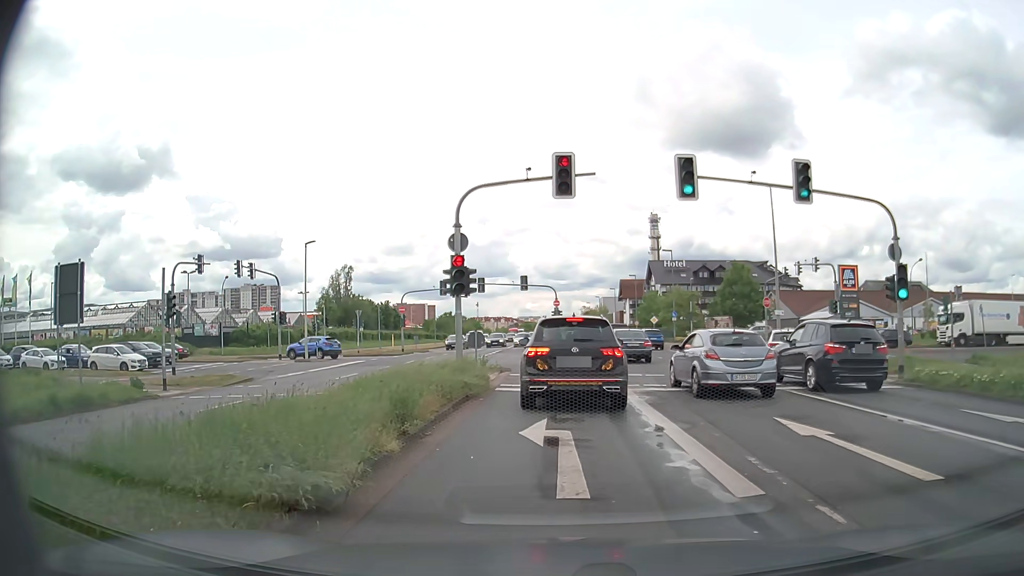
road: primary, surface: asphalt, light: Day
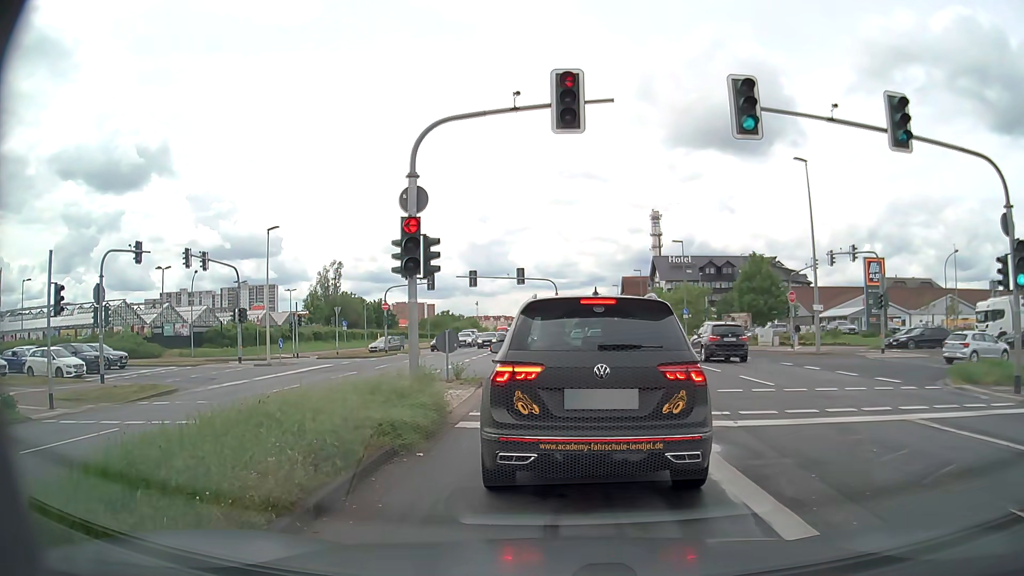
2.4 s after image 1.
(0.0, +6.0) m; 0°
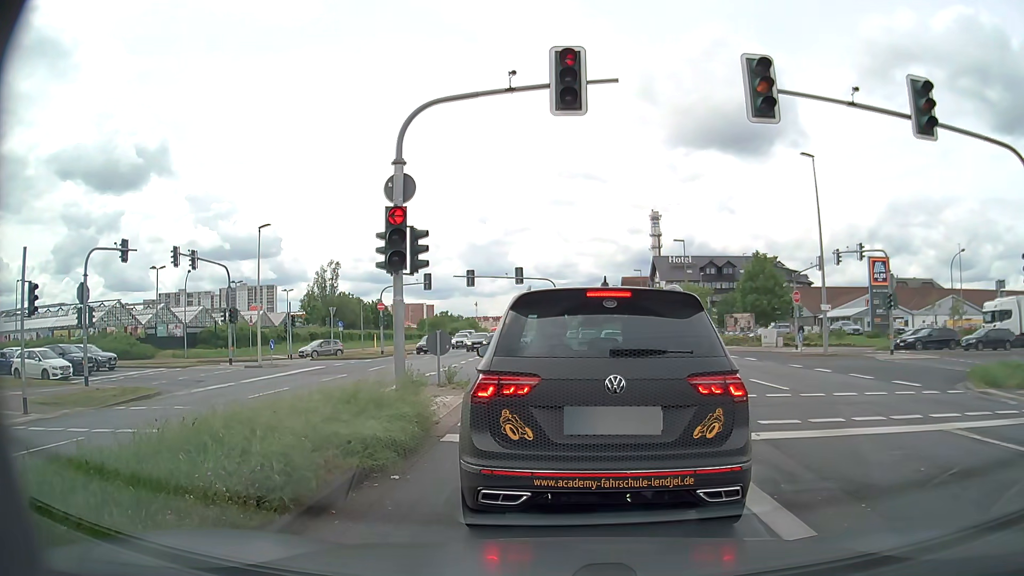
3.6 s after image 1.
(0.0, +1.0) m; 0°
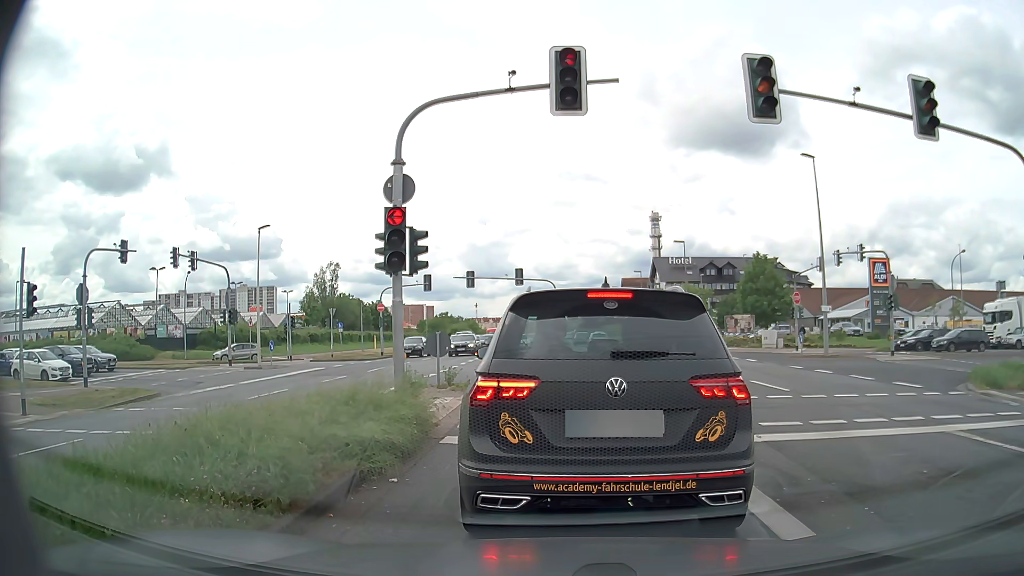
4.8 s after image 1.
(0.0, +0.1) m; 0°
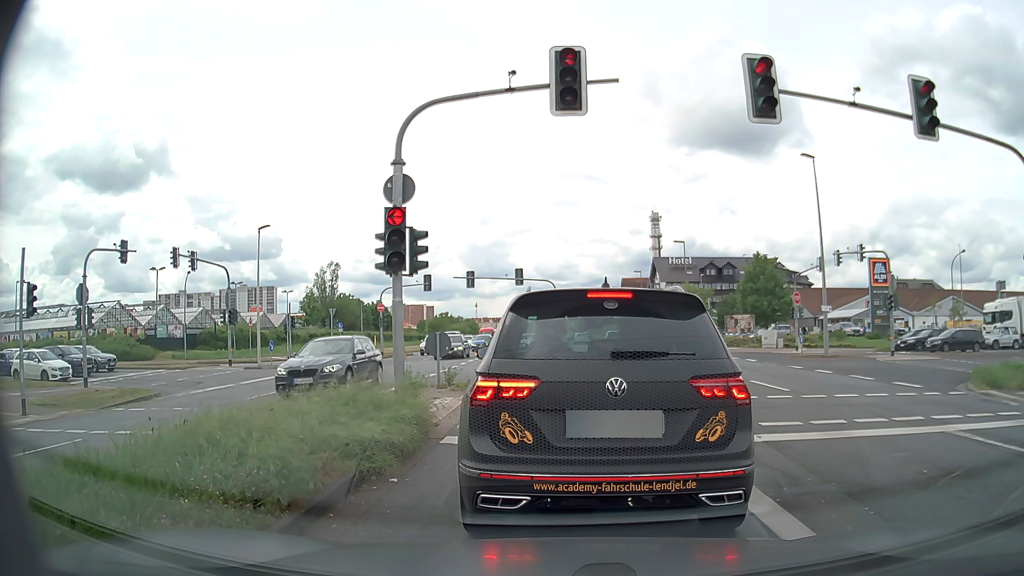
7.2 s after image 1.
(0.0, 0.0) m; 0°
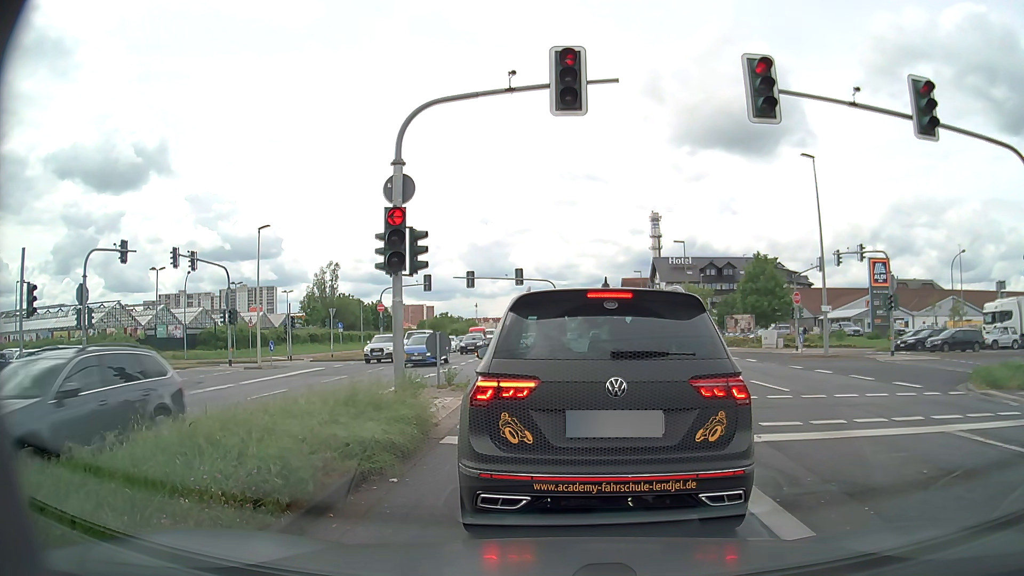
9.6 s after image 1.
(0.0, 0.0) m; 0°
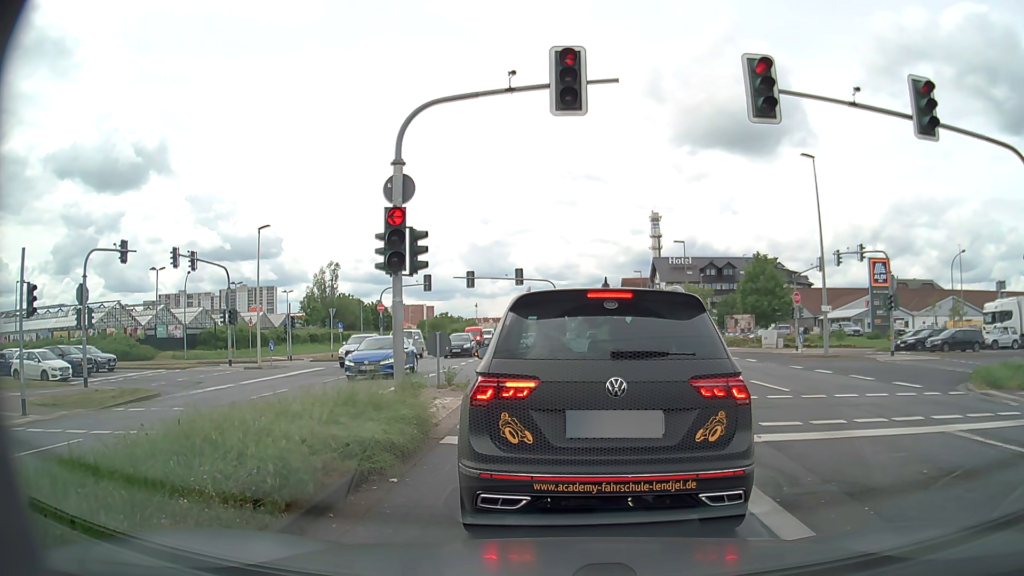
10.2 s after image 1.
(0.0, 0.0) m; 0°
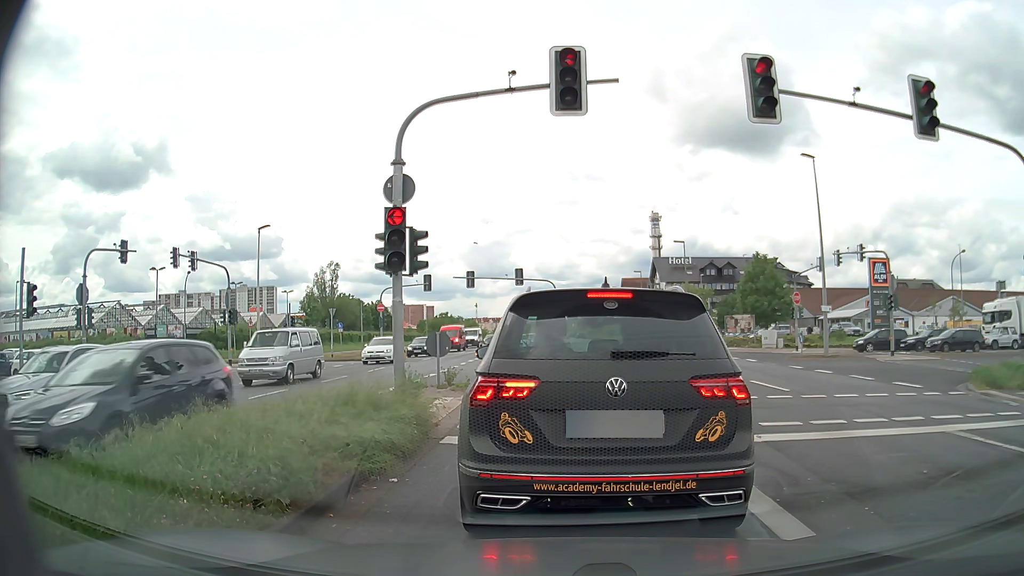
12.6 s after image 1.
(0.0, 0.0) m; 0°
(0, +10) (0, +20) (-3, +30) (-8, +38) (-17, +42) (-27, +42) (-37, +42) (-47, +41) (-57, +40) (-67, +39) m
